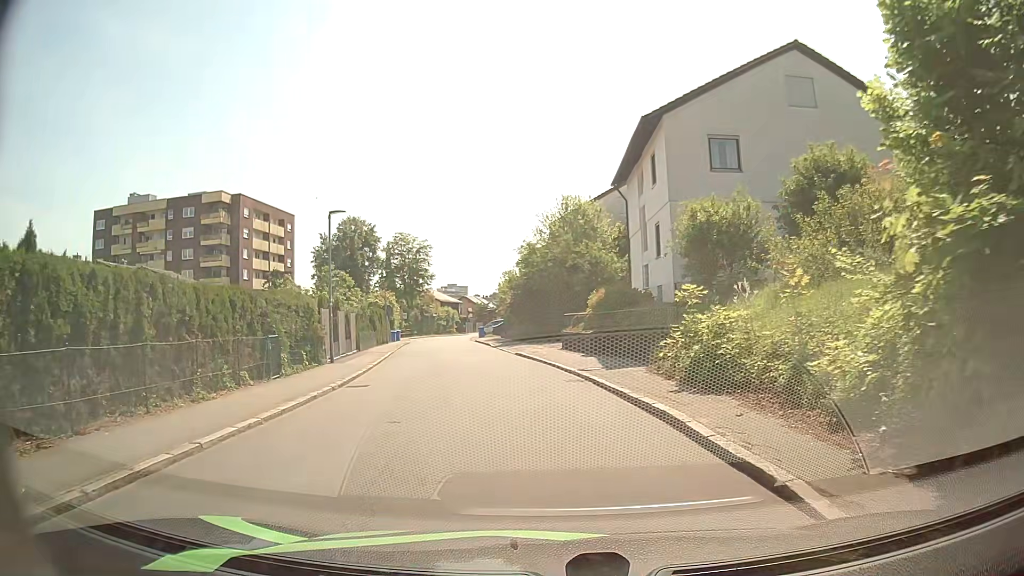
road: residential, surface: asphalt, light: Day
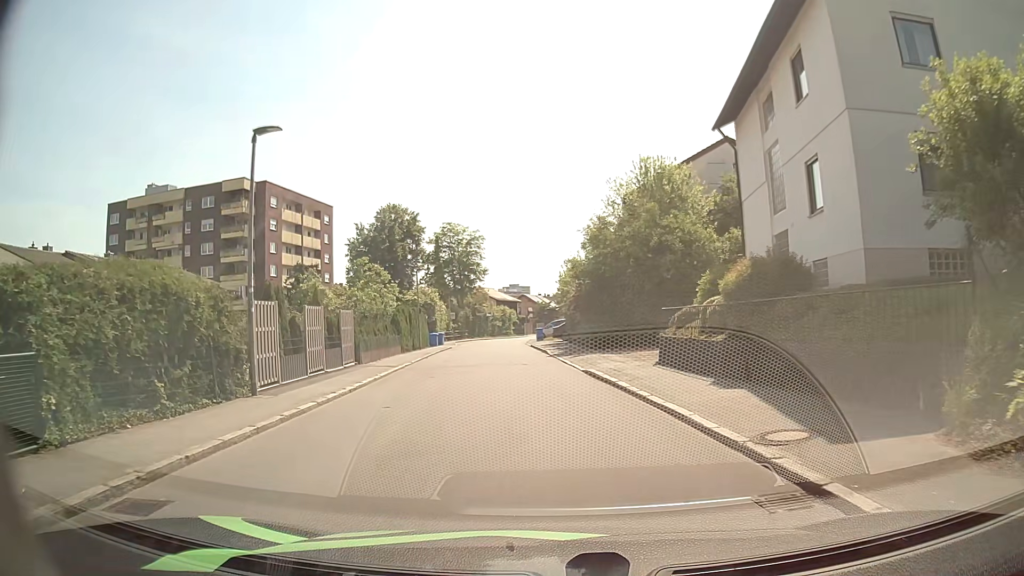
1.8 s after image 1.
(-0.5, +10.8) m; -6°
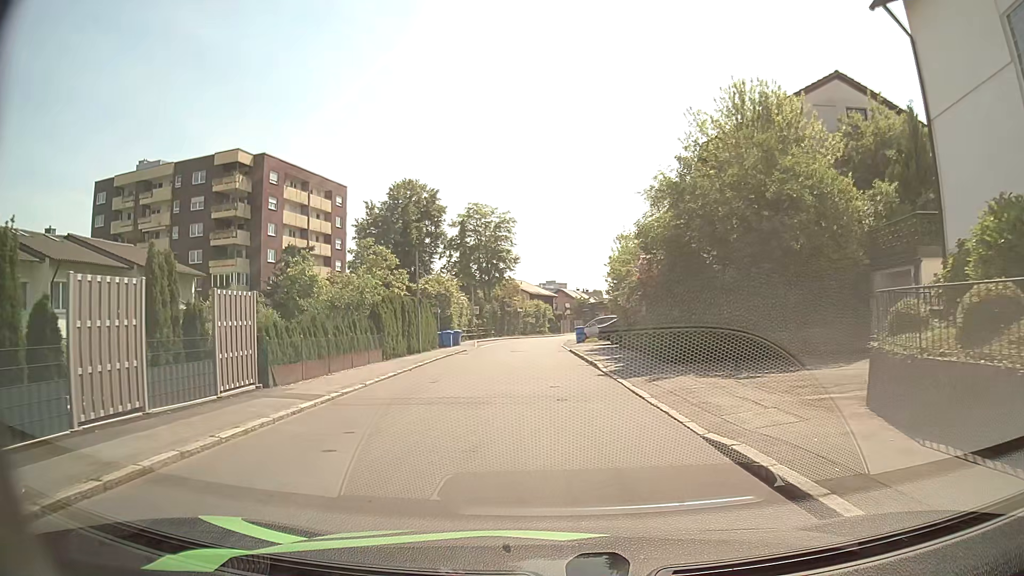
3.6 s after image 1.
(-0.2, +11.4) m; -3°
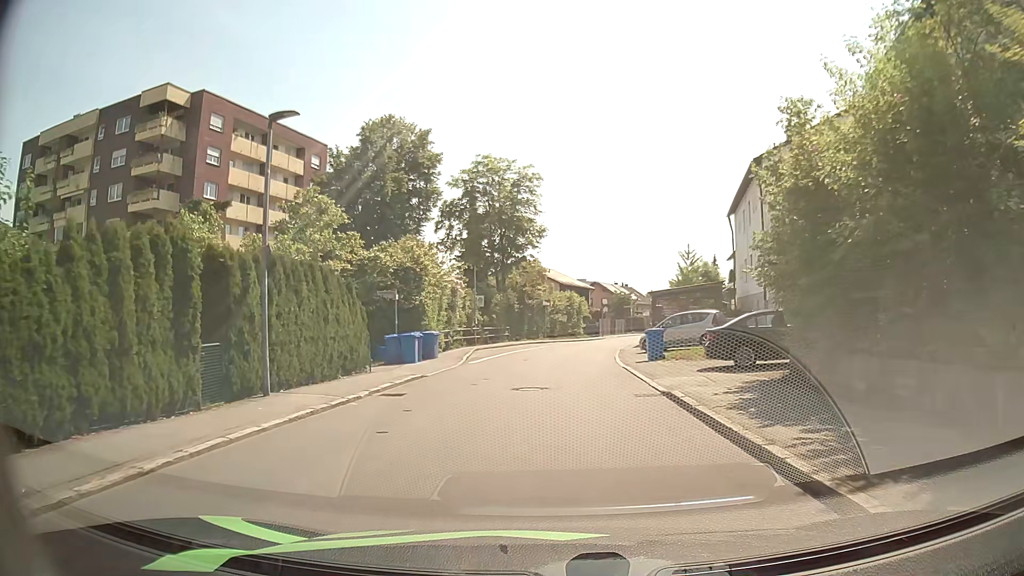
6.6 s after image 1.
(-0.4, +20.5) m; -2°
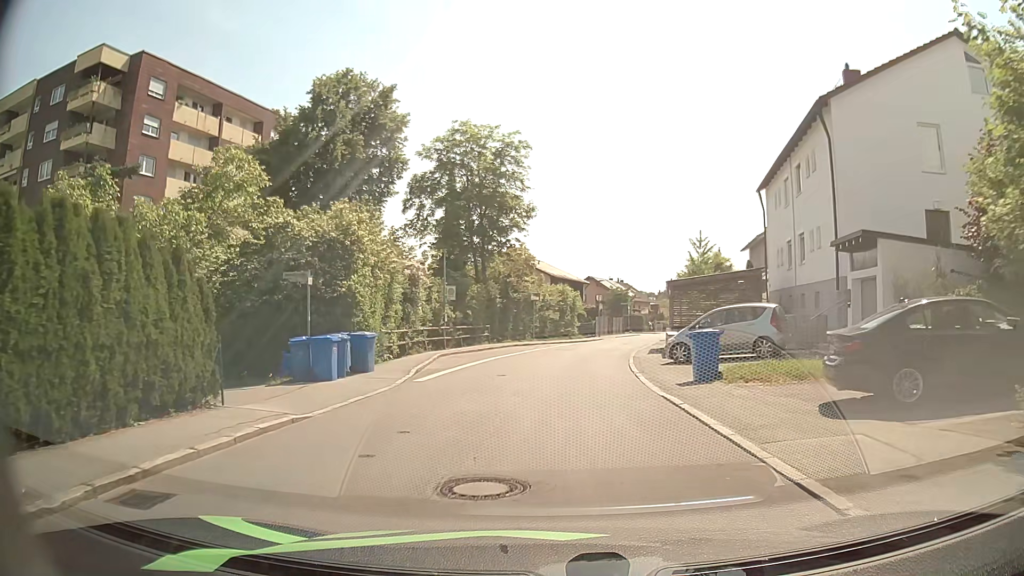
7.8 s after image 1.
(0.0, +8.6) m; 0°
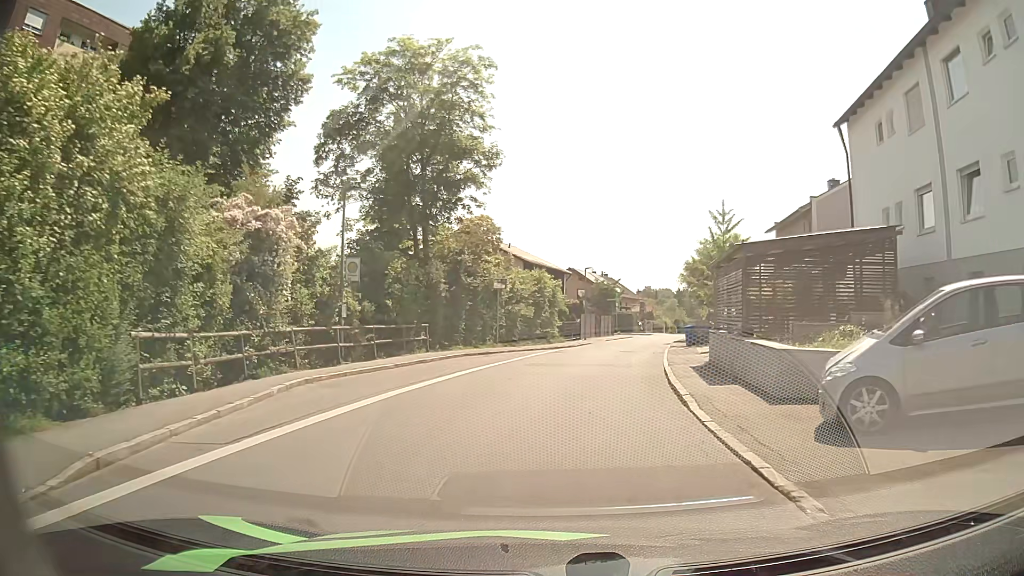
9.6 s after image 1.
(+0.2, +13.5) m; +2°
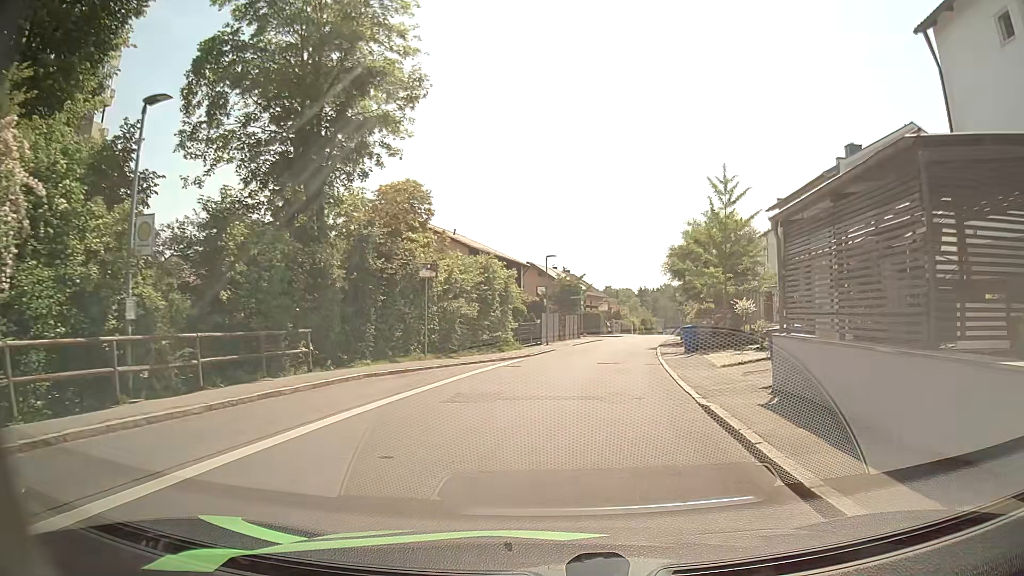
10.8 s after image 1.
(+0.4, +9.2) m; +3°
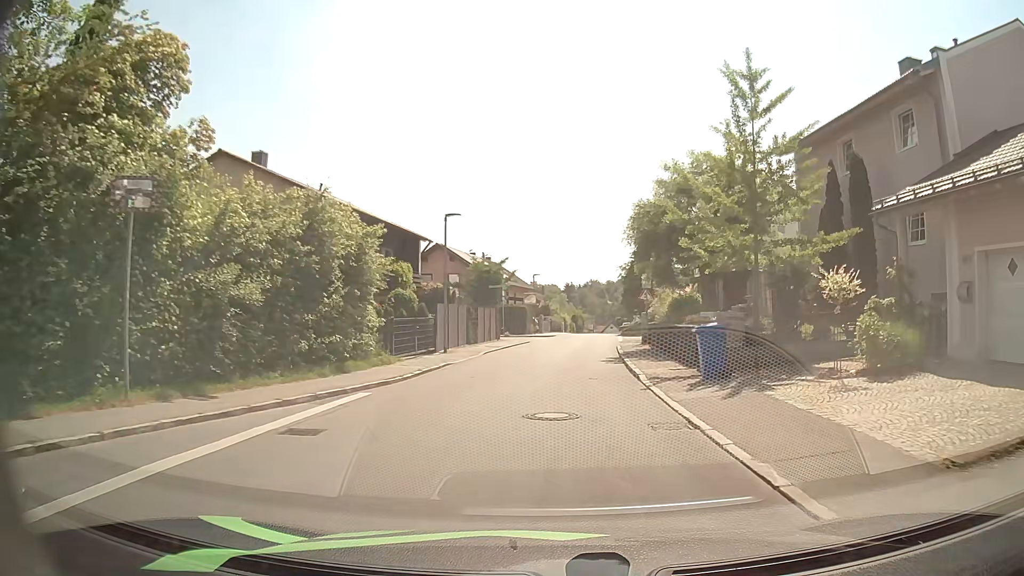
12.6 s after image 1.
(+0.8, +13.8) m; +7°
(0, +10) (+1, +20) (+1, +30) (+2, +40) (+3, +50) (+4, +60) (+5, +70) (+5, +80) (+6, +90) (+7, +100) m
